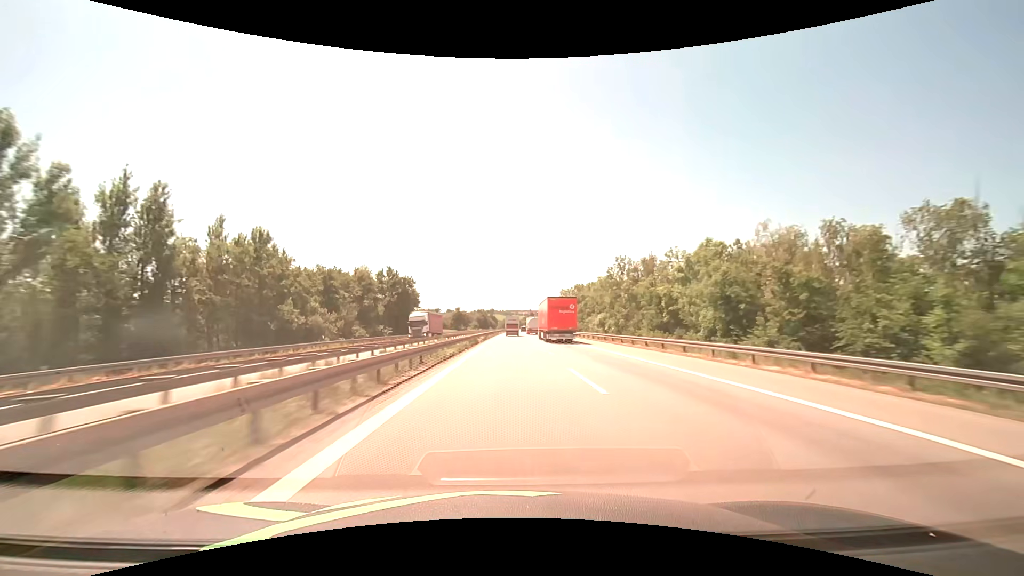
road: motorway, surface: asphalt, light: Day
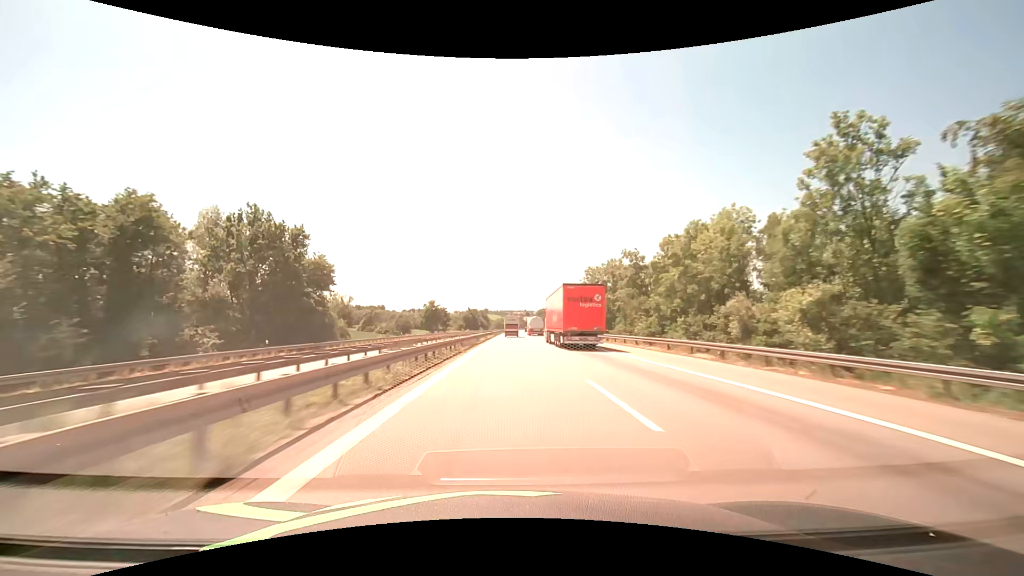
(+0.4, +57.1) m; +1°
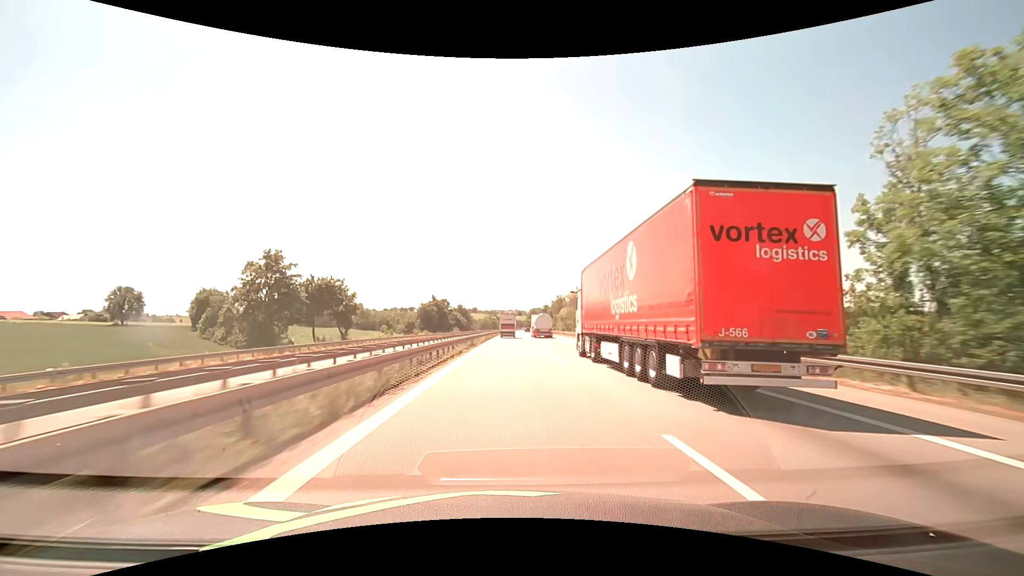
(+0.8, +95.3) m; +1°
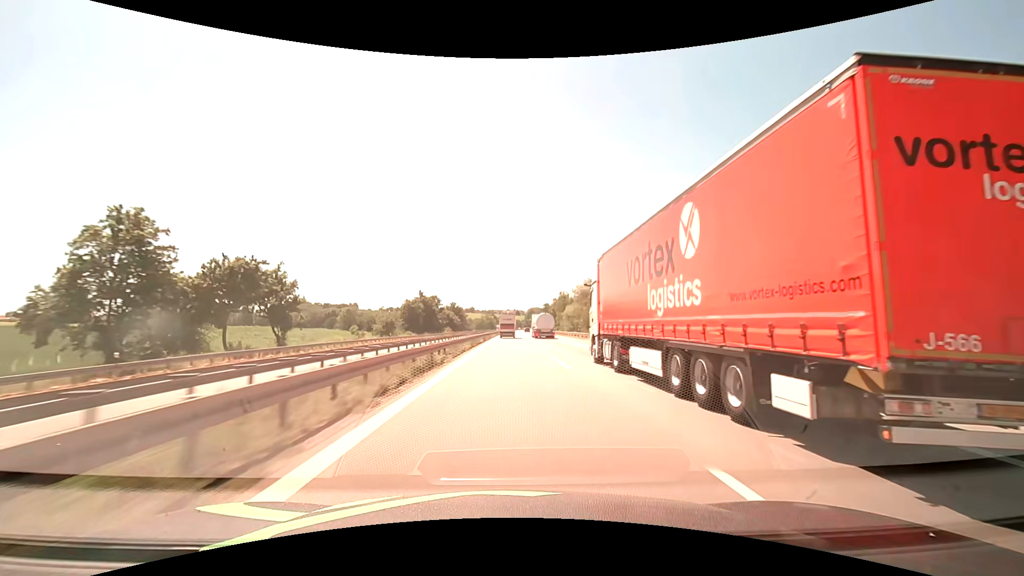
(0.0, +19.0) m; 0°
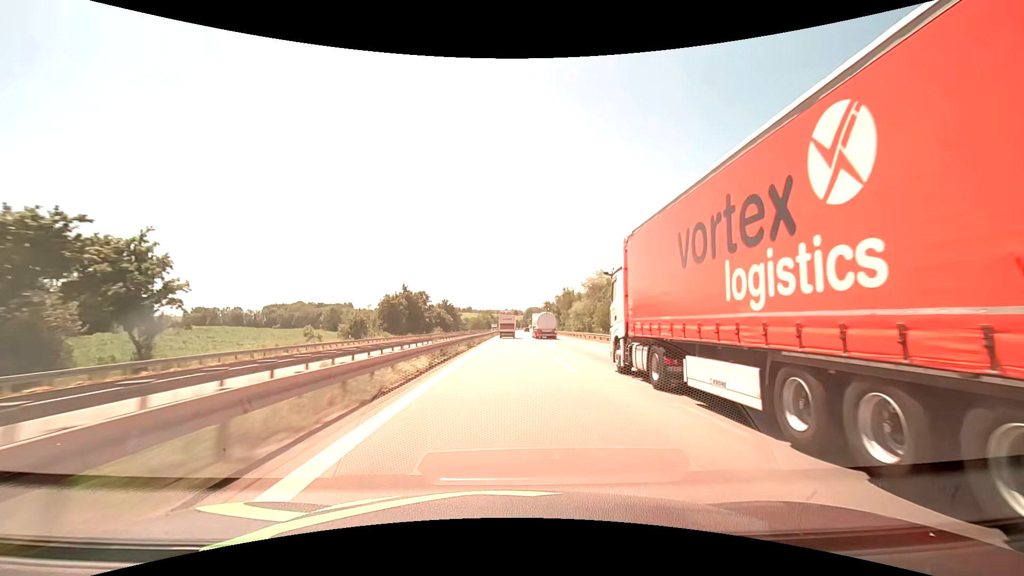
(0.0, +19.0) m; 0°
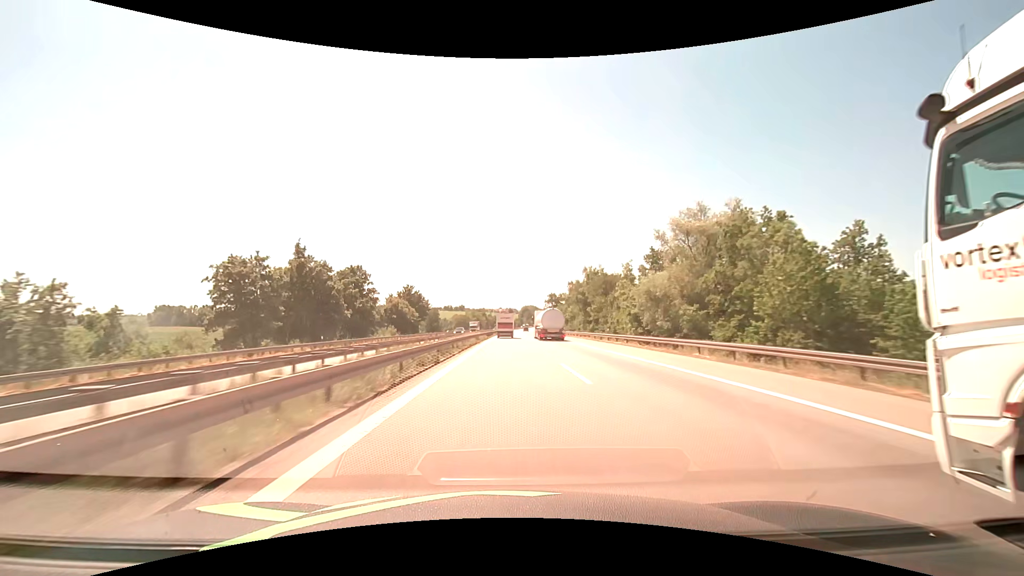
(+0.3, +56.7) m; +1°
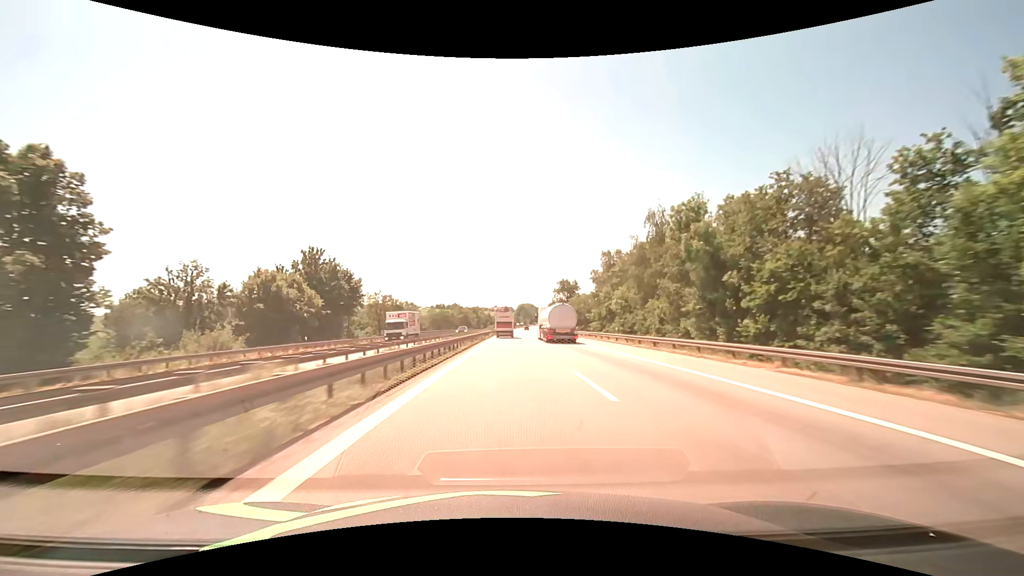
(+0.2, +55.9) m; +1°
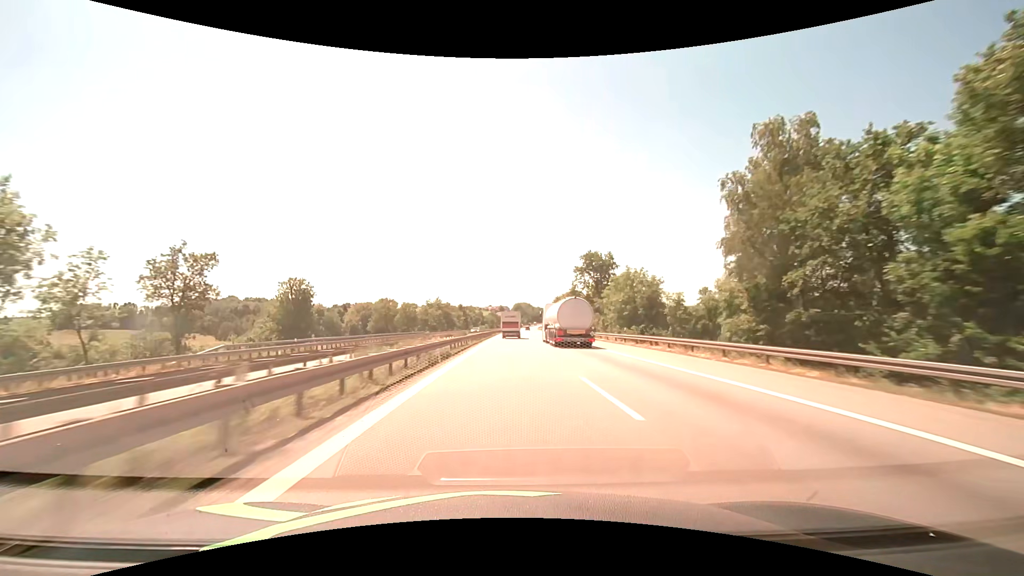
(+0.3, +55.2) m; +1°
(0, +10) (0, +20) (0, +30) (0, +40) (0, +50) (0, +60) (0, +70) (+1, +80) (+1, +90) (+1, +100) m
